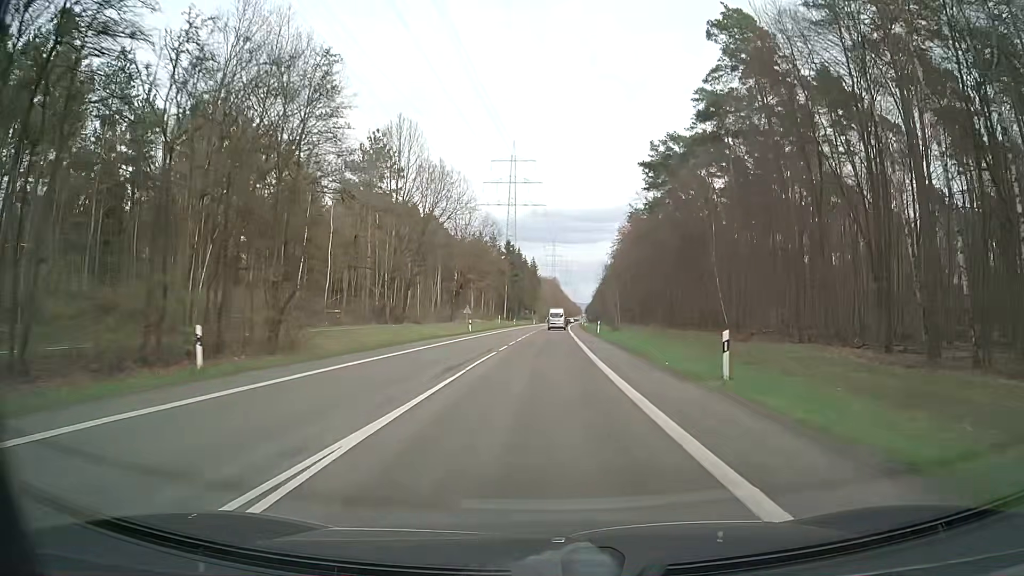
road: secondary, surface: asphalt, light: Day
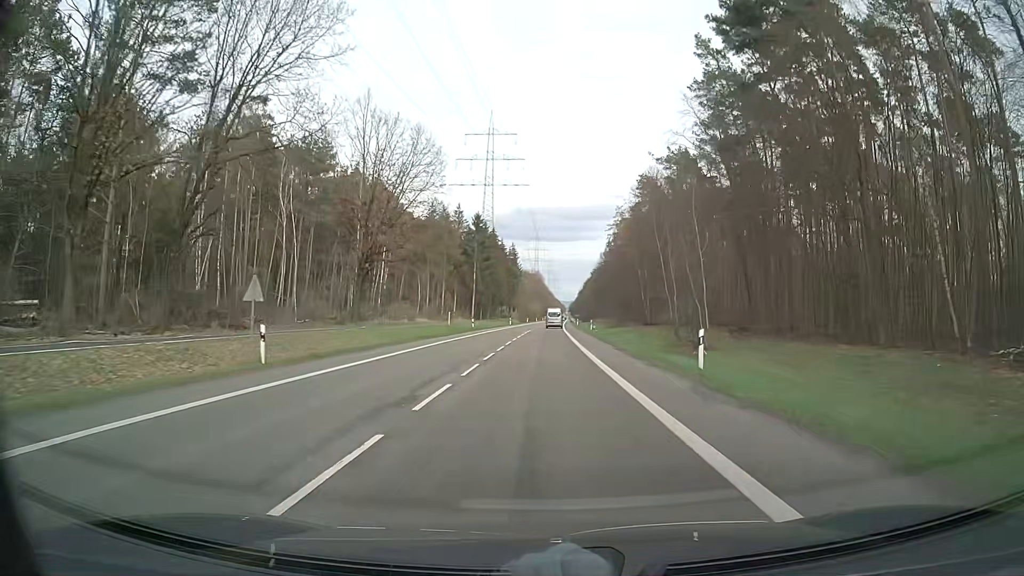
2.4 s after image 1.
(+0.7, +46.0) m; +1°
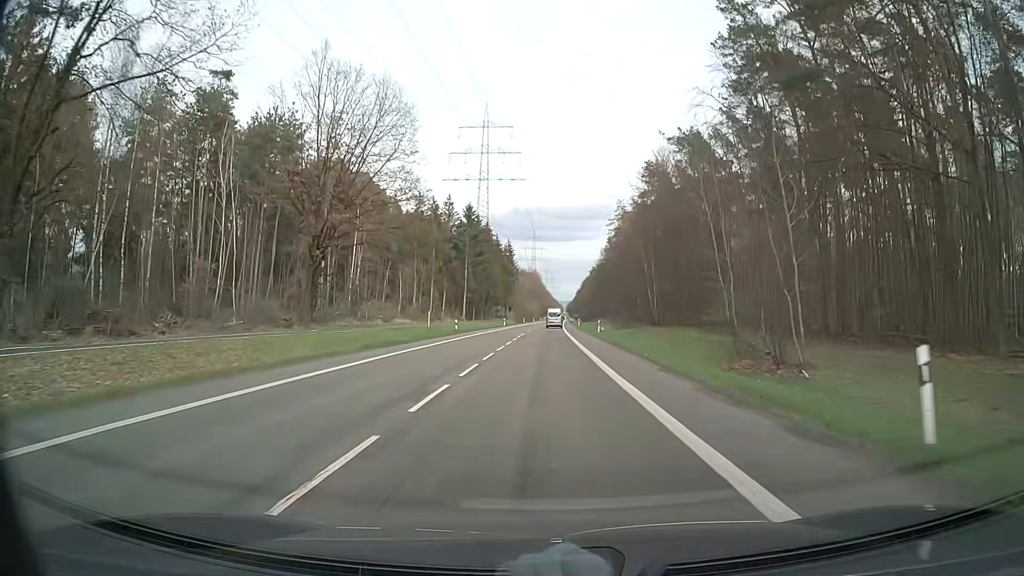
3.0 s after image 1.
(+0.1, +11.5) m; +1°
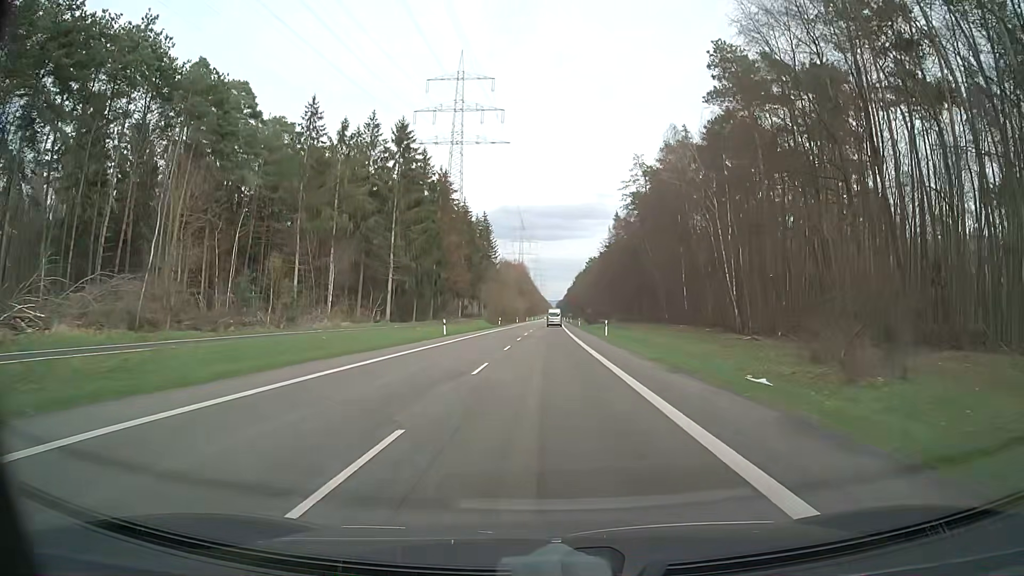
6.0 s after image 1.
(+0.4, +57.5) m; +1°
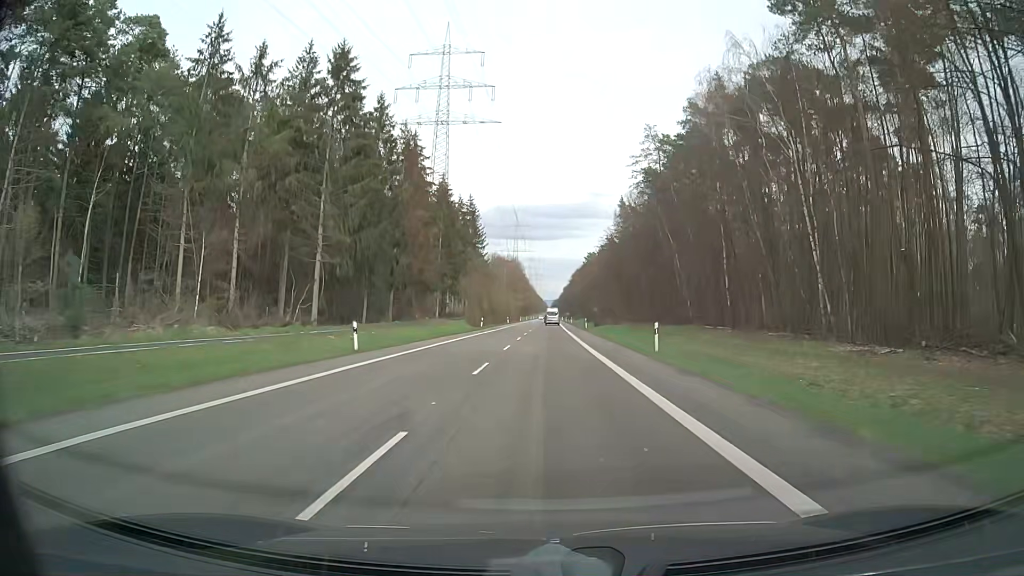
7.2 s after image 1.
(+0.1, +23.0) m; 0°
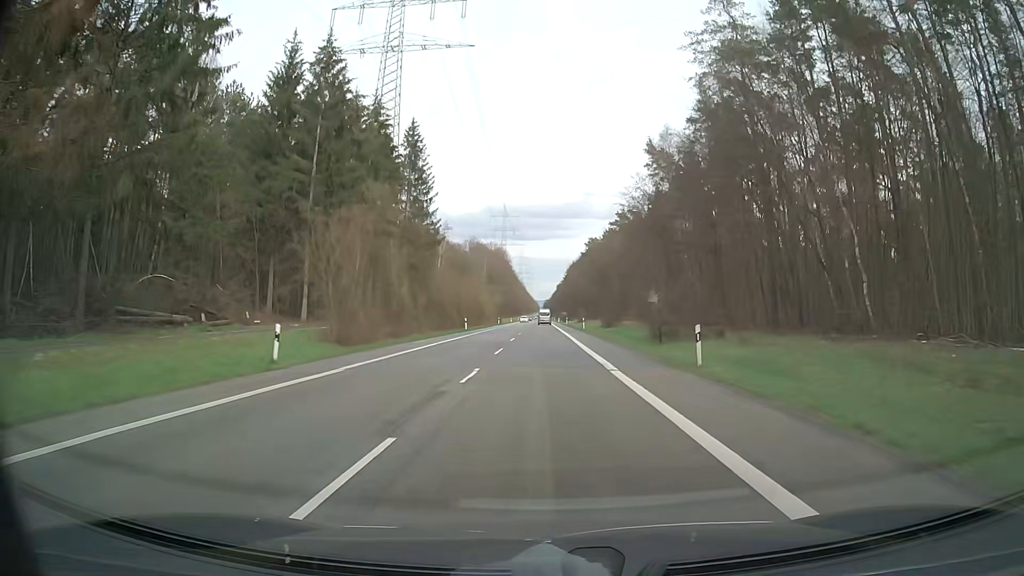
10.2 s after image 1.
(+0.5, +57.4) m; +1°
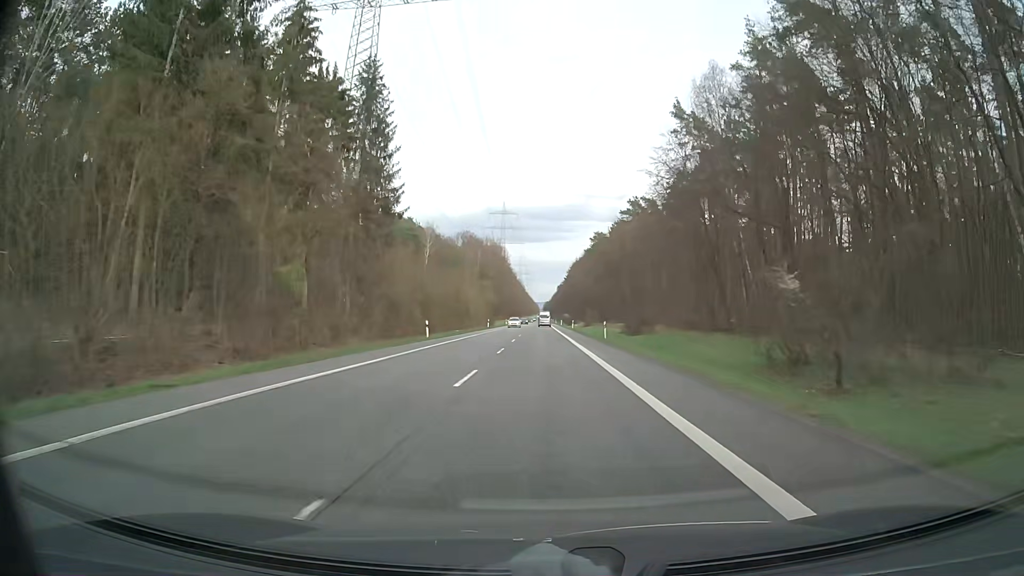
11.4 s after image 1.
(0.0, +22.9) m; 0°
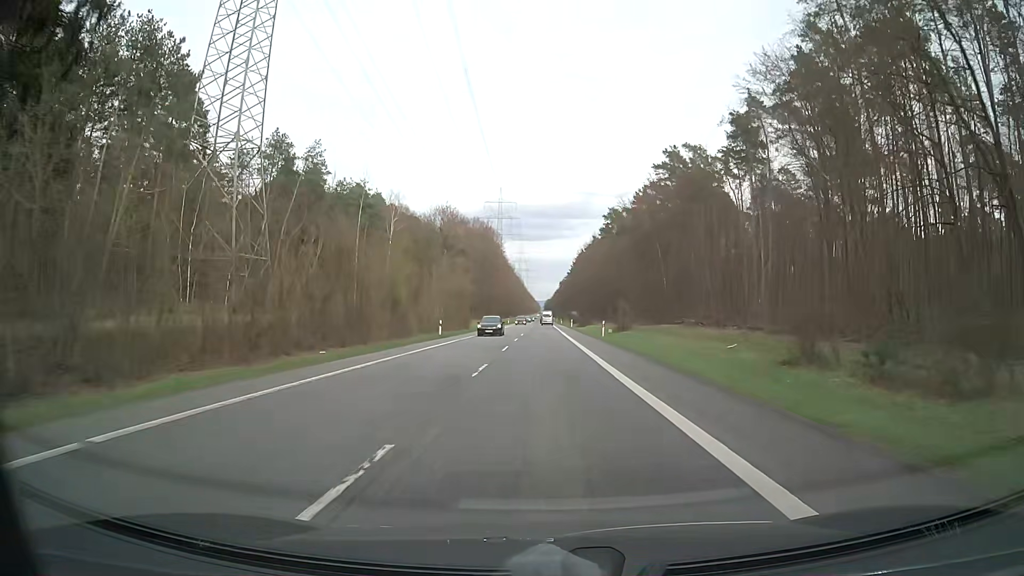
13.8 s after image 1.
(+0.2, +45.9) m; 0°
(0, +10) (0, +20) (0, +30) (0, +40) (0, +50) (+1, +60) (+1, +70) (+1, +80) (+1, +90) (+1, +100) m
